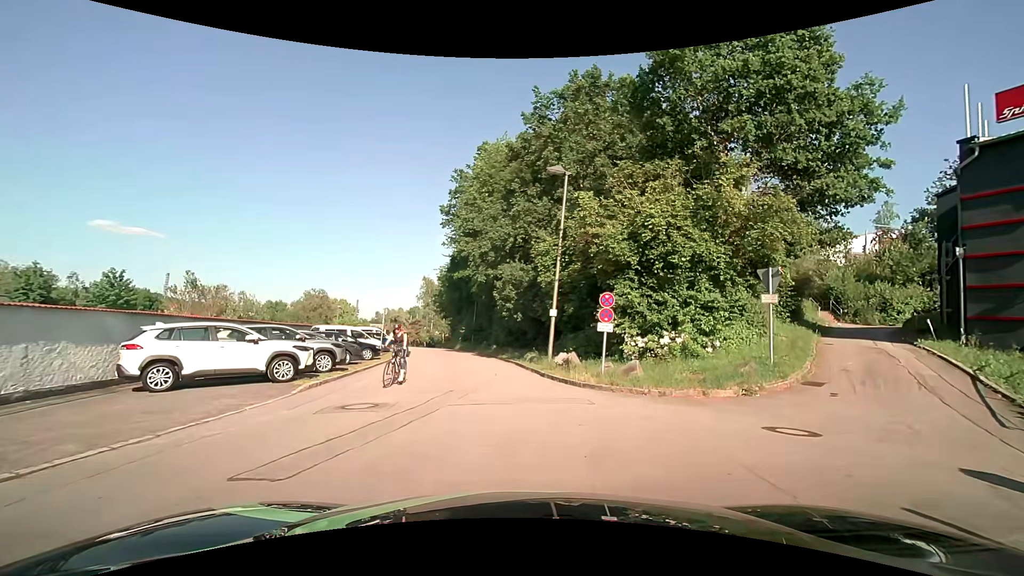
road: service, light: Day
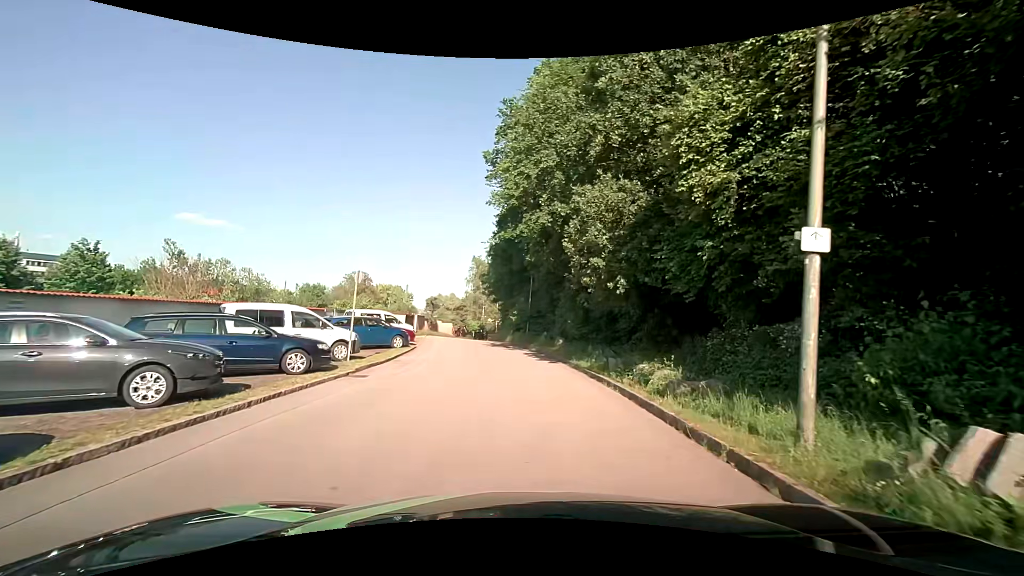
(-0.6, +14.7) m; -6°
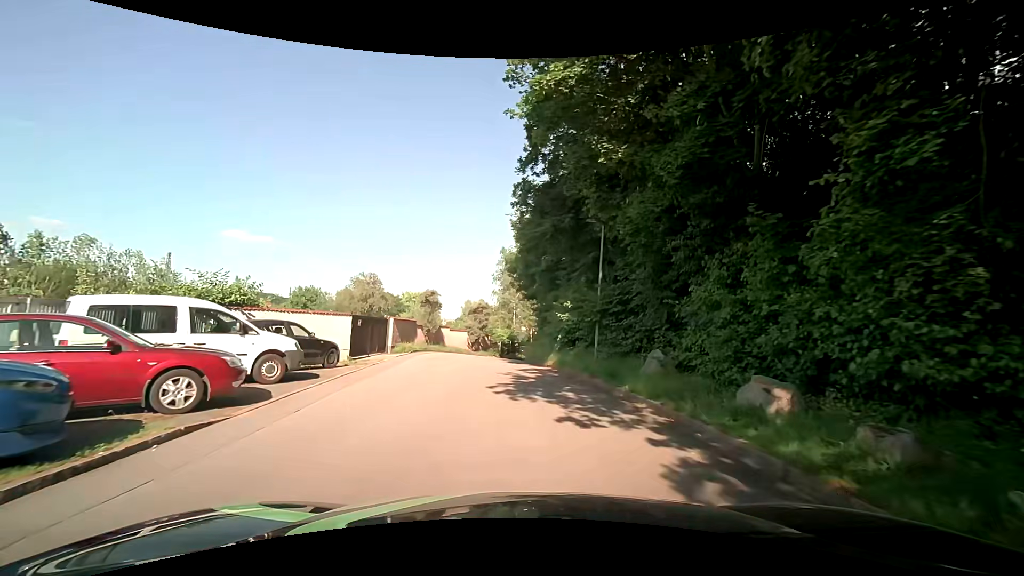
(-0.6, +19.7) m; -4°
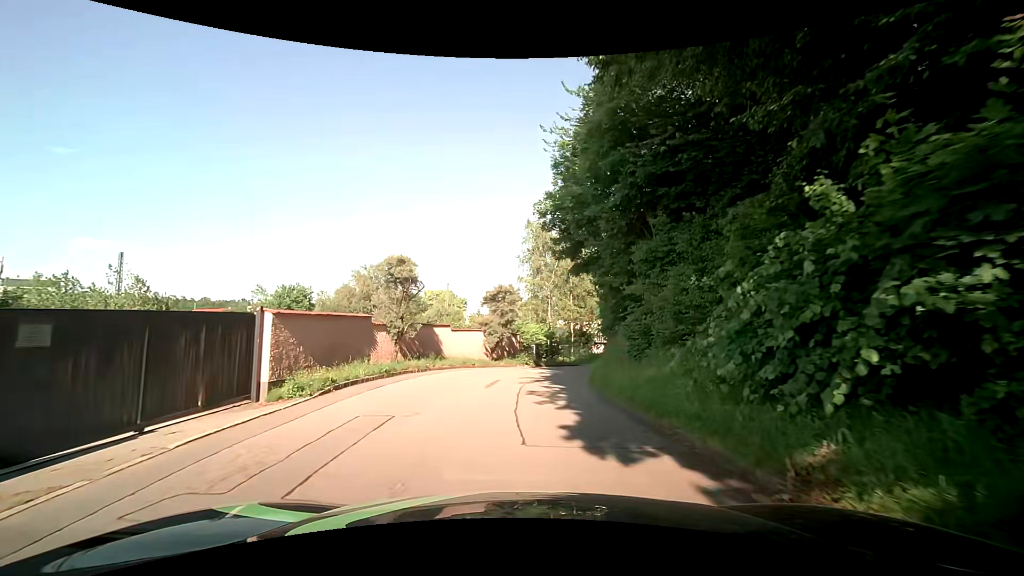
(-0.6, +16.5) m; -4°
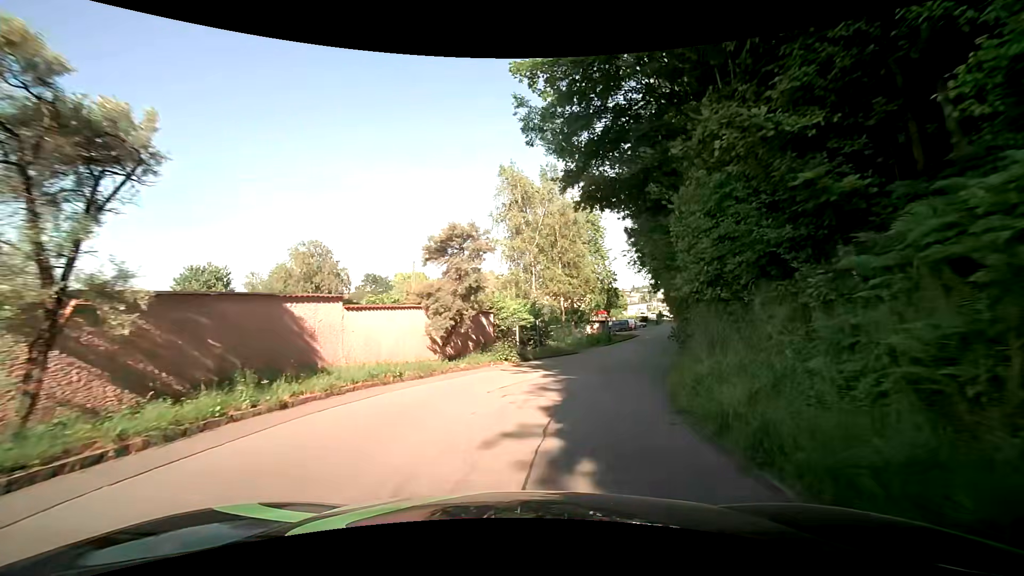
(+0.2, +13.0) m; +3°
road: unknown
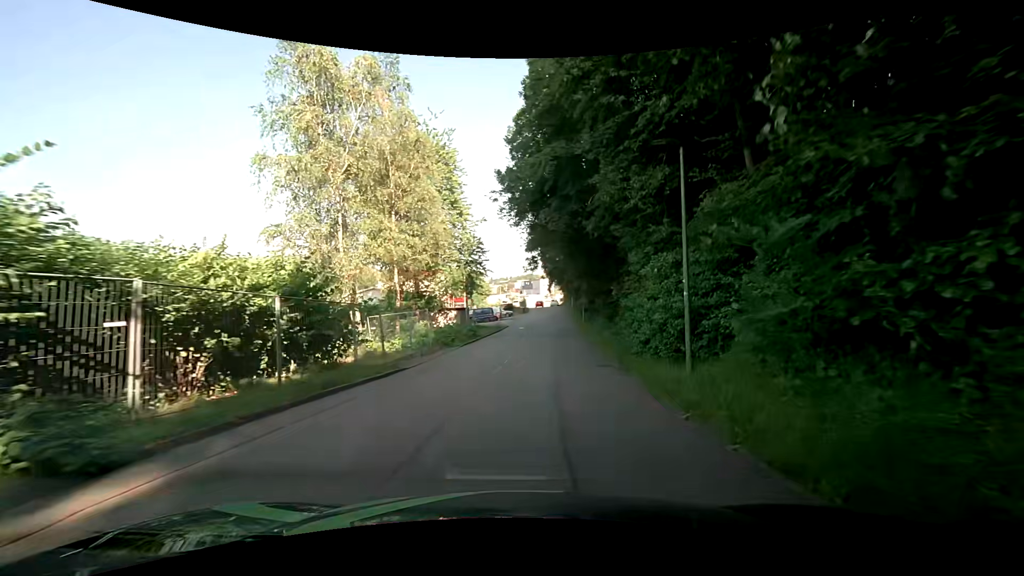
(+2.2, +18.0) m; +16°
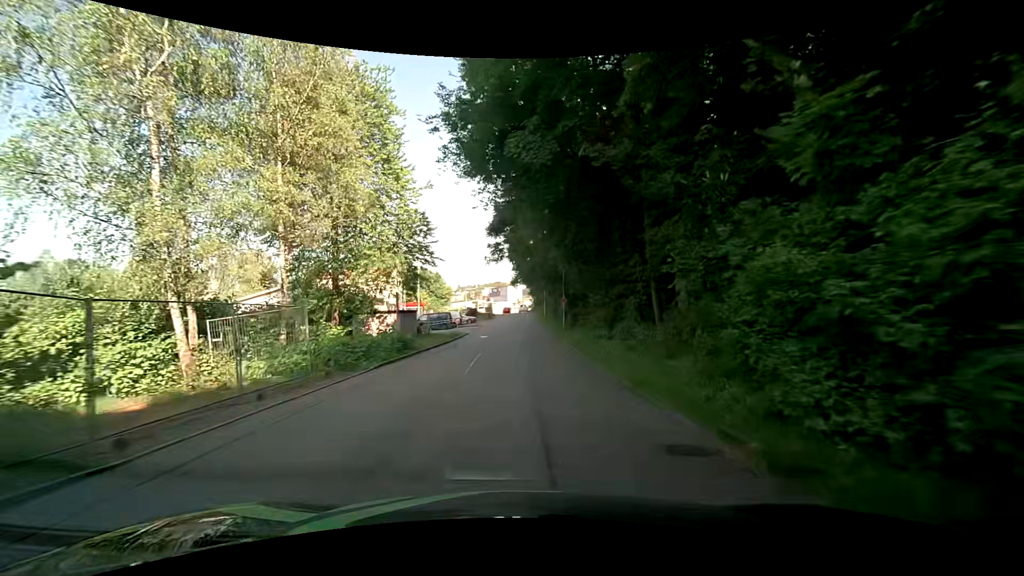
(+0.5, +10.4) m; +5°
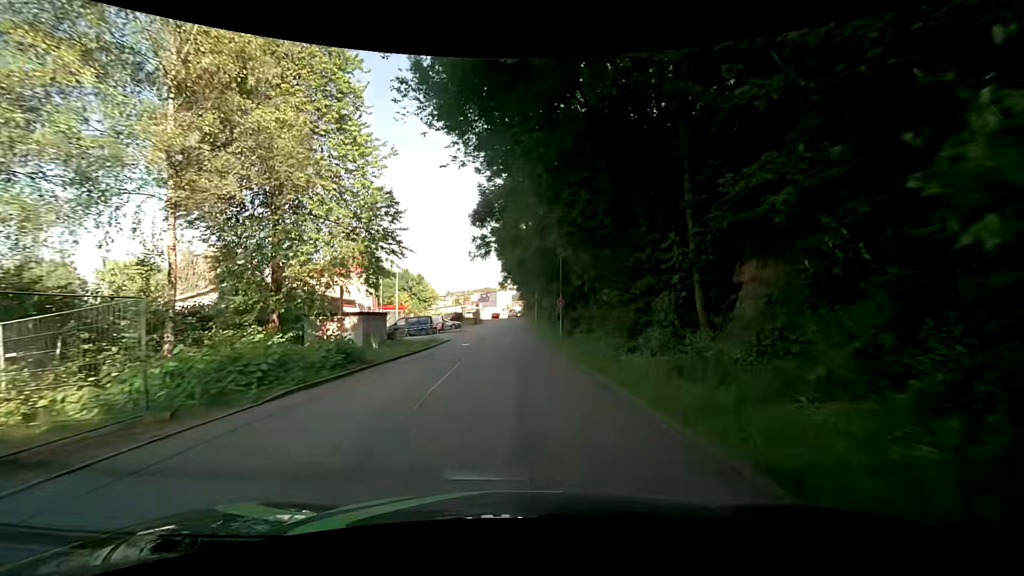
(0.0, +5.5) m; +2°
(0, +10) (0, +20) (0, +30) (0, +40) (-1, +50) (-1, +60) (-2, +70) (-4, +80) (-4, +90) (-4, +100) m
